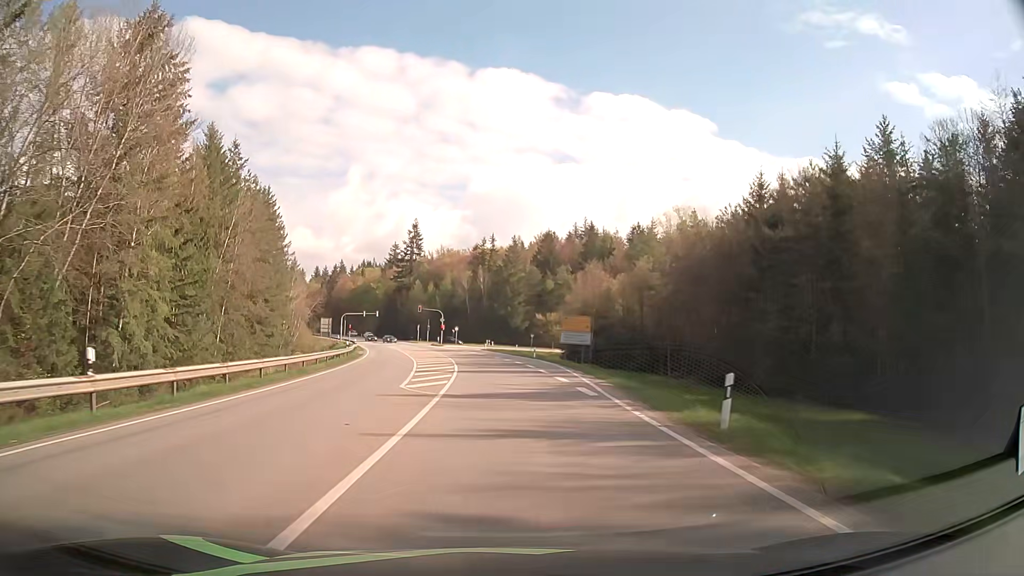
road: secondary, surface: asphalt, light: Day
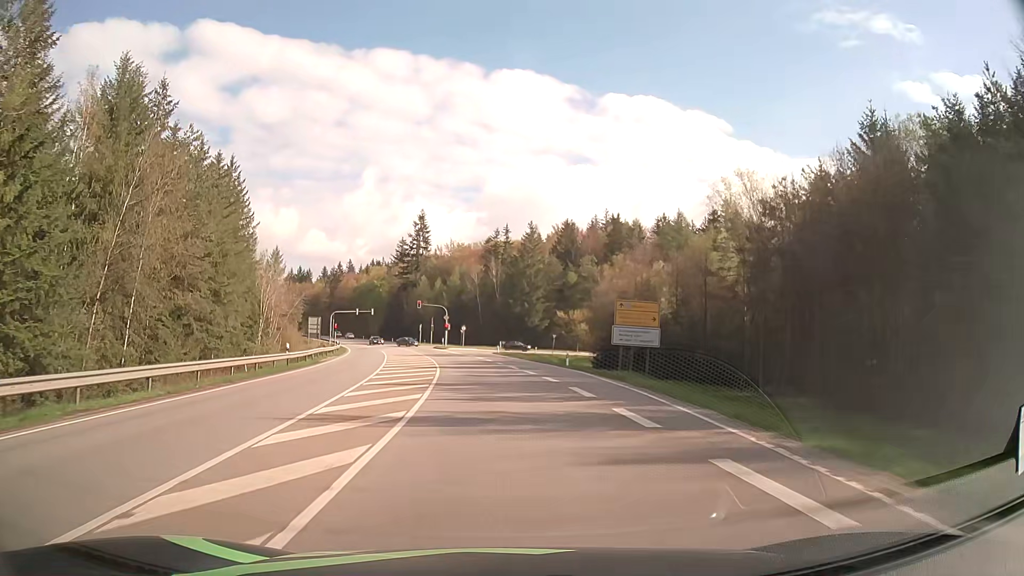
(-0.2, +19.1) m; -1°
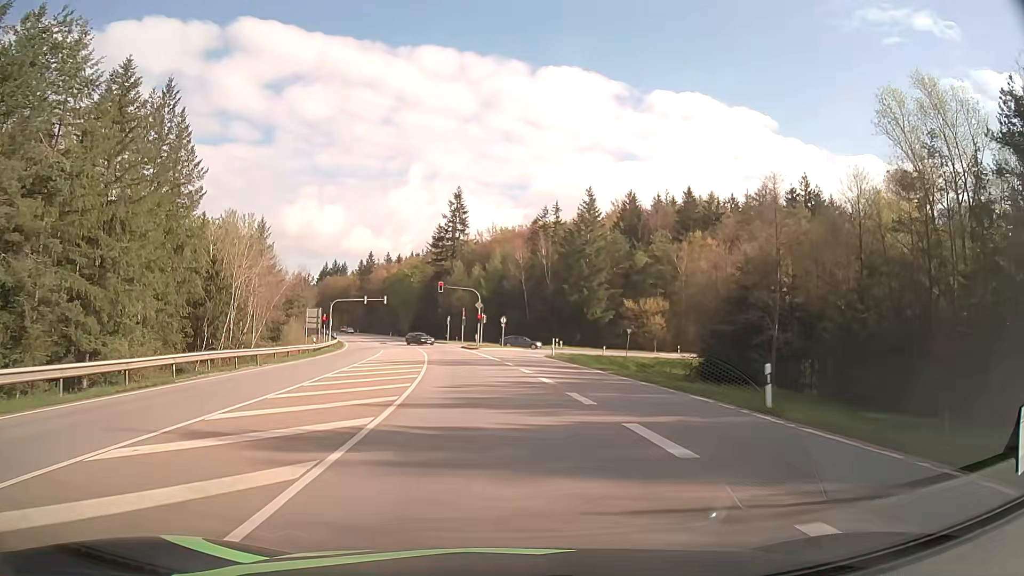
(-1.0, +26.9) m; -4°
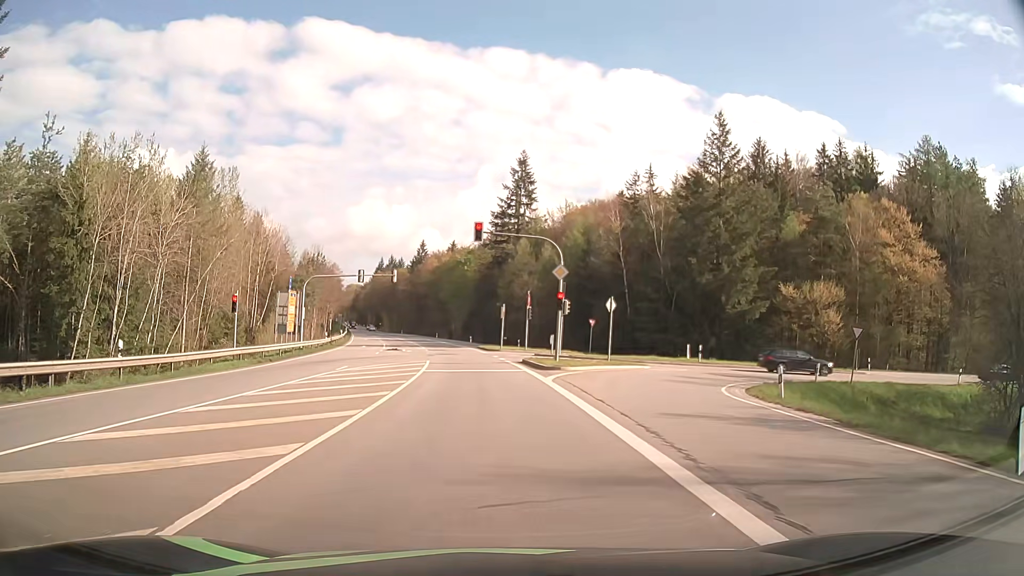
(-2.0, +36.1) m; -6°
(0, +10) (-1, +20) (-1, +30) (-2, +40) (-3, +50) (-5, +60) (-6, +70) (-8, +79) (-10, +89) (-12, +99) m
